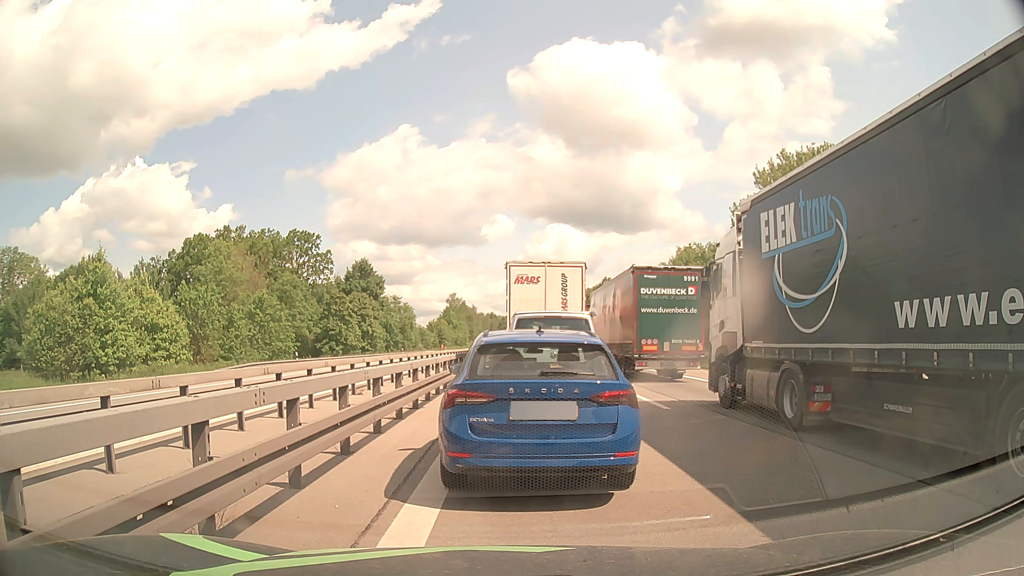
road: motorway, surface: asphalt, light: Day
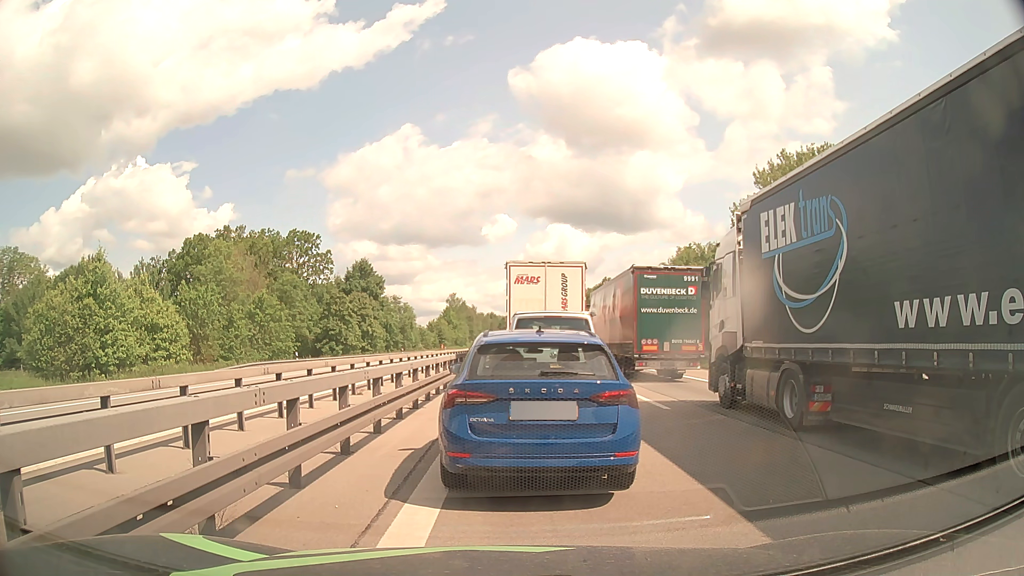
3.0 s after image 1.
(0.0, 0.0) m; 0°
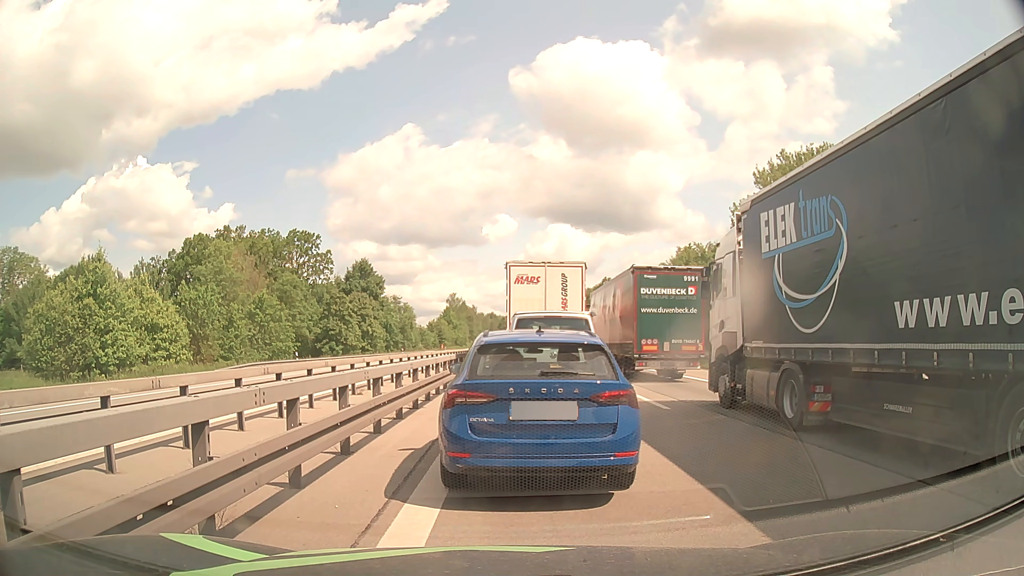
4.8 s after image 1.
(0.0, 0.0) m; 0°
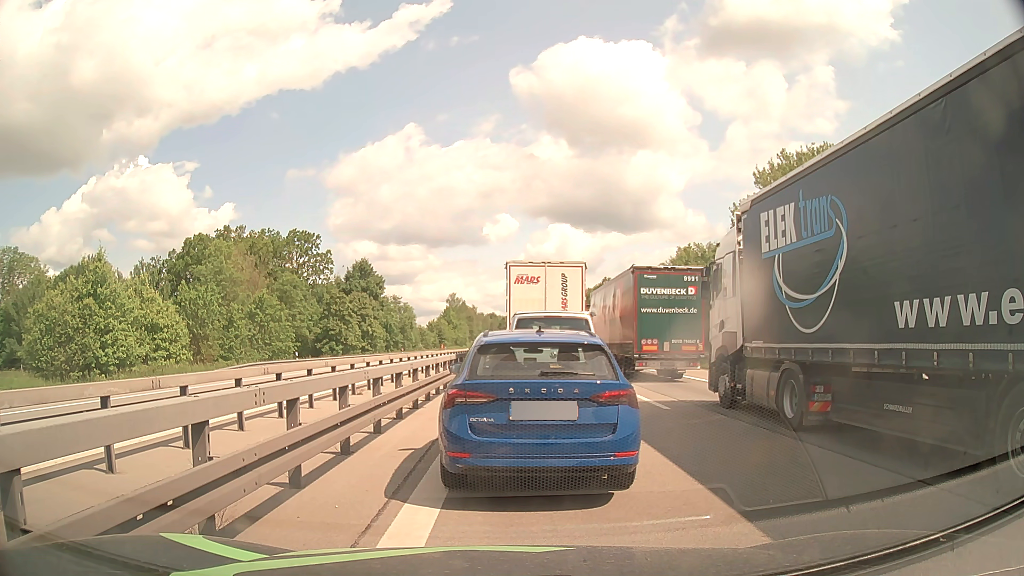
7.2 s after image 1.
(0.0, 0.0) m; 0°
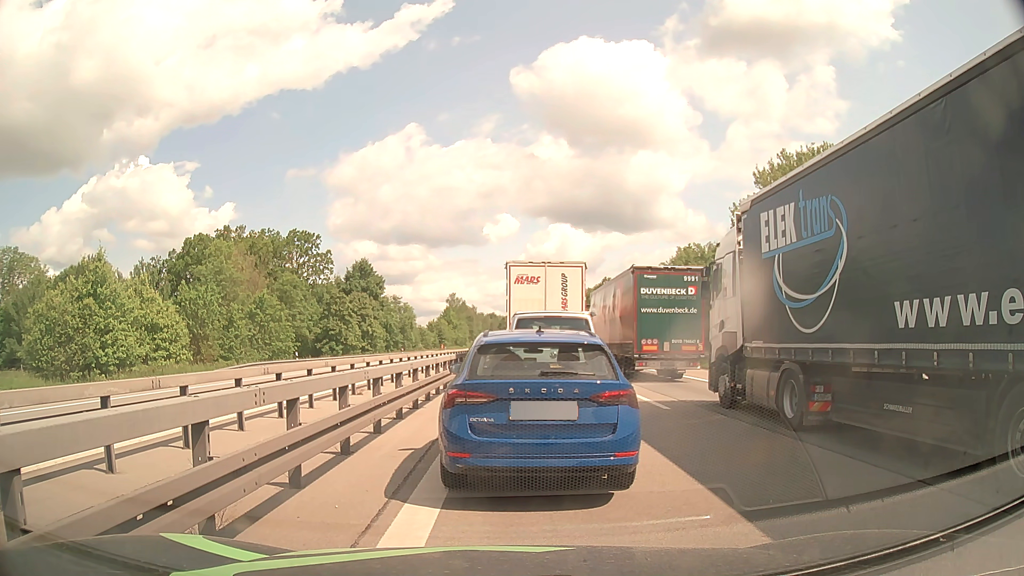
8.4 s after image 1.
(0.0, 0.0) m; 0°
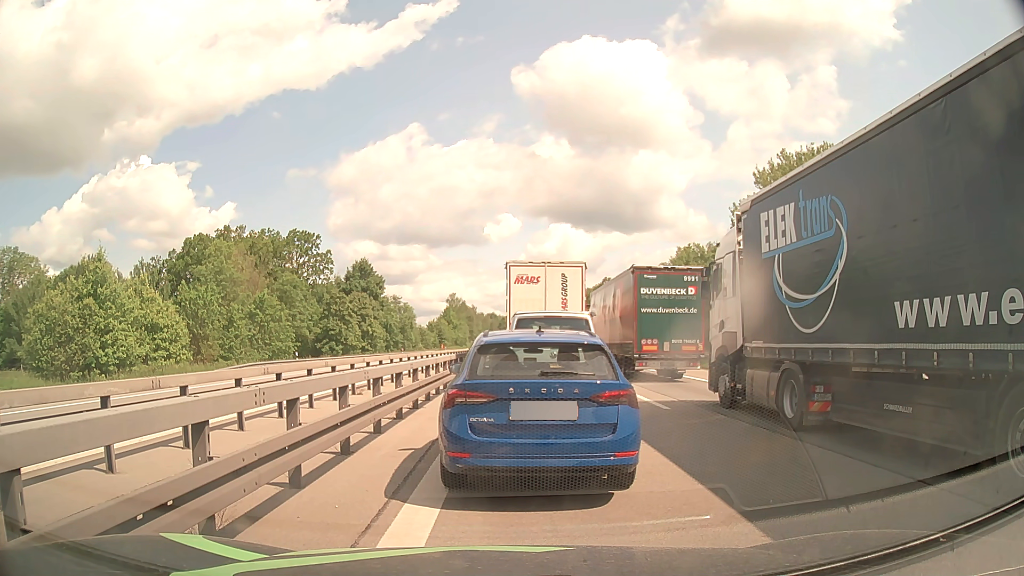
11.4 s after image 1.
(0.0, 0.0) m; 0°
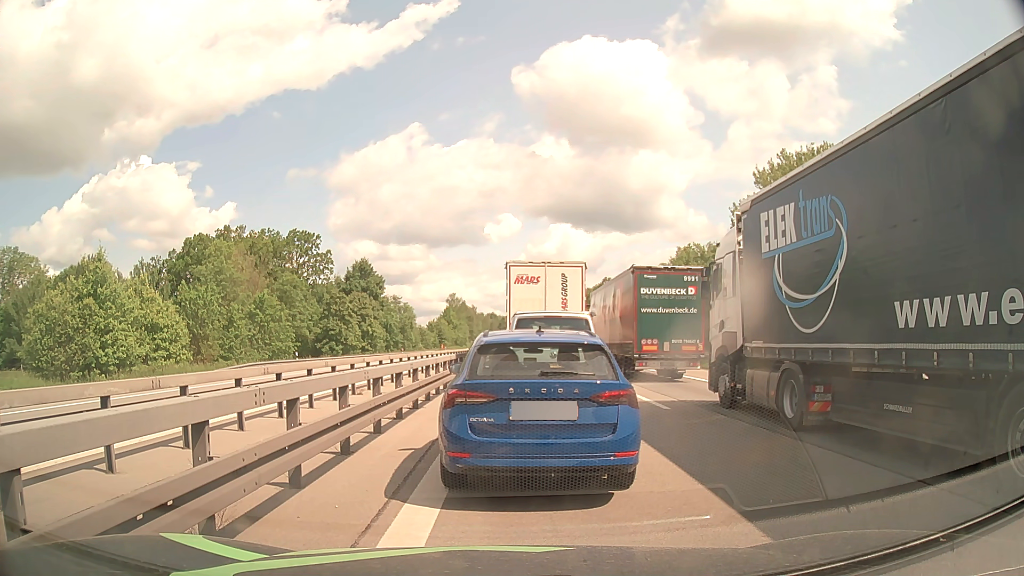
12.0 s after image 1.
(0.0, 0.0) m; 0°
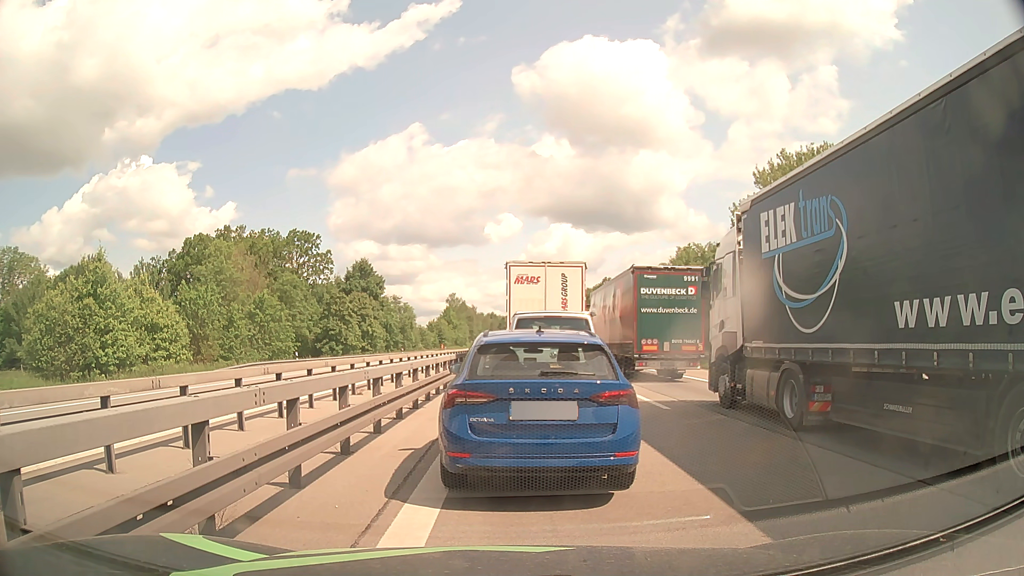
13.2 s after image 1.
(0.0, 0.0) m; 0°
